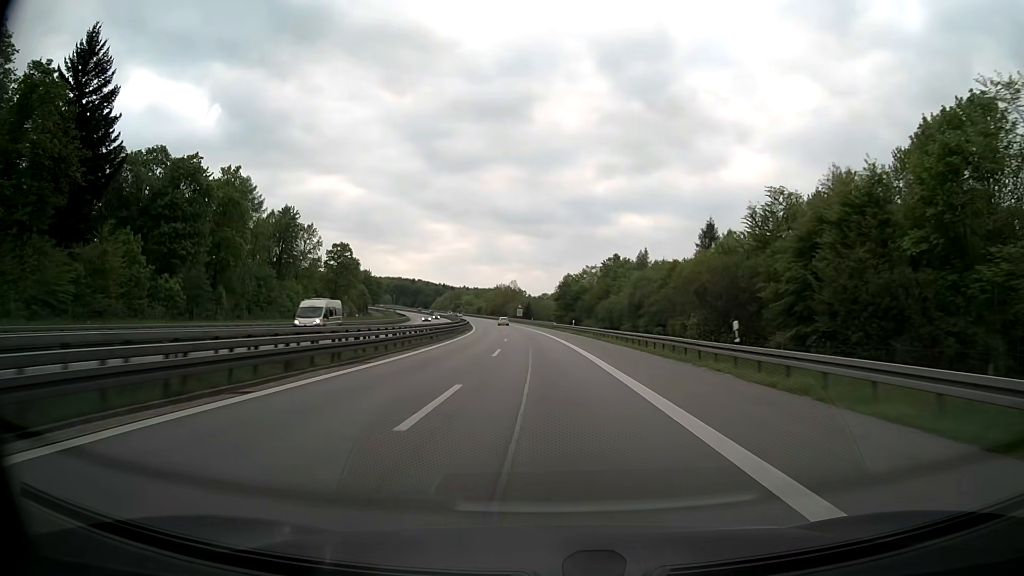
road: motorway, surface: asphalt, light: Day
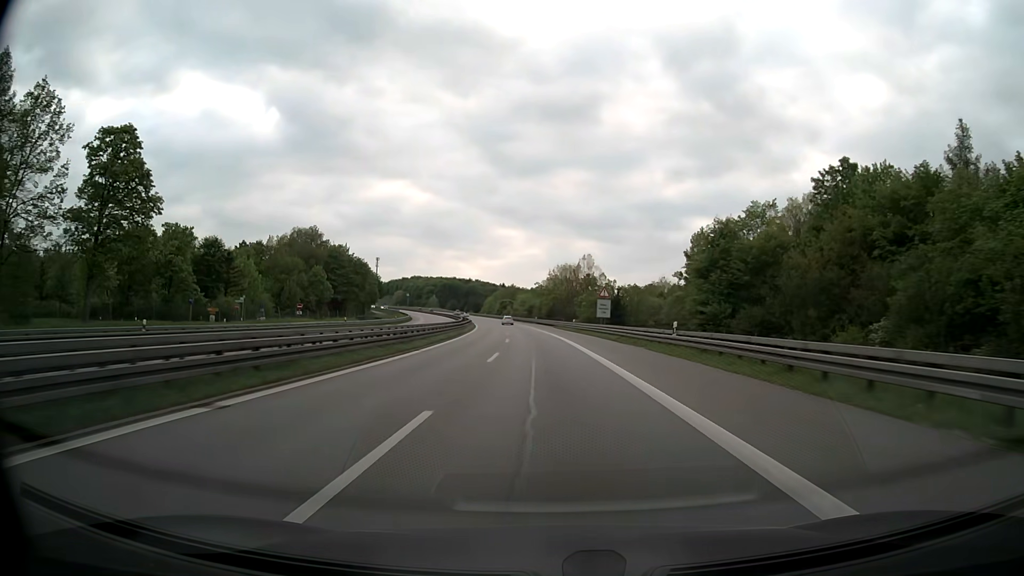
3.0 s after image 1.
(-4.9, +94.8) m; -6°
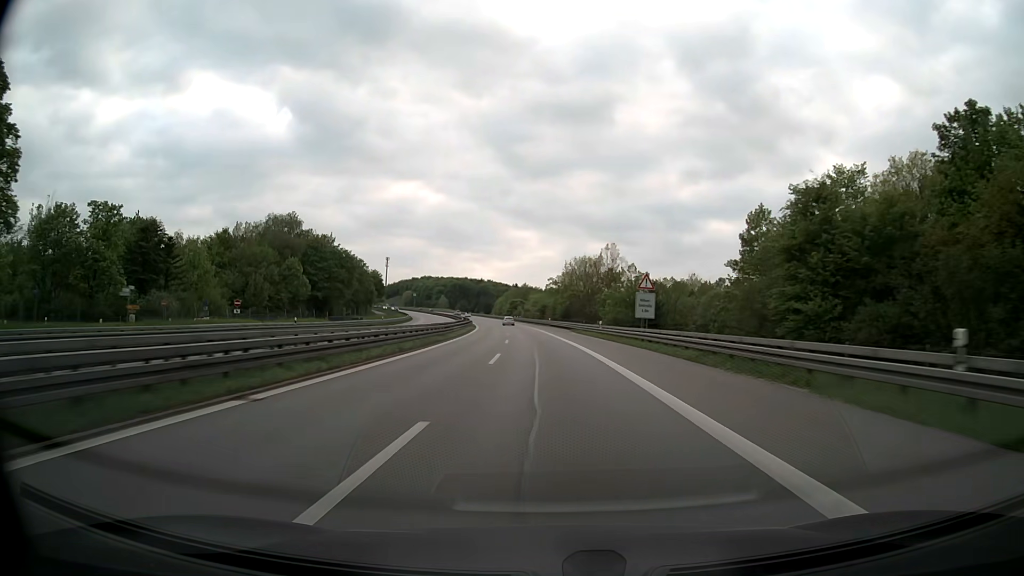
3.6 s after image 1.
(-0.2, +19.0) m; -1°
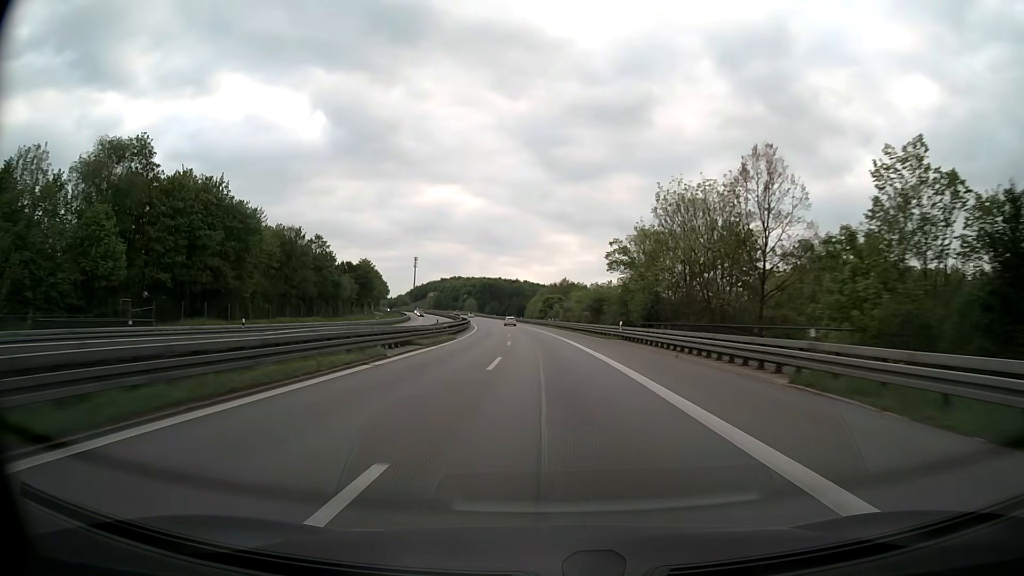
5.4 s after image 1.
(-1.6, +57.0) m; -3°
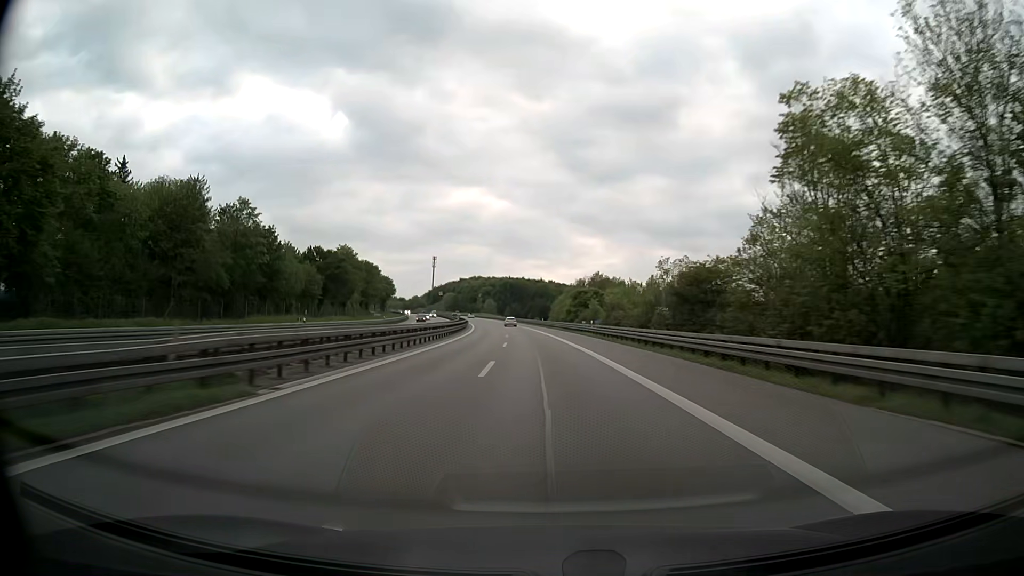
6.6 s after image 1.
(-0.7, +38.0) m; -2°
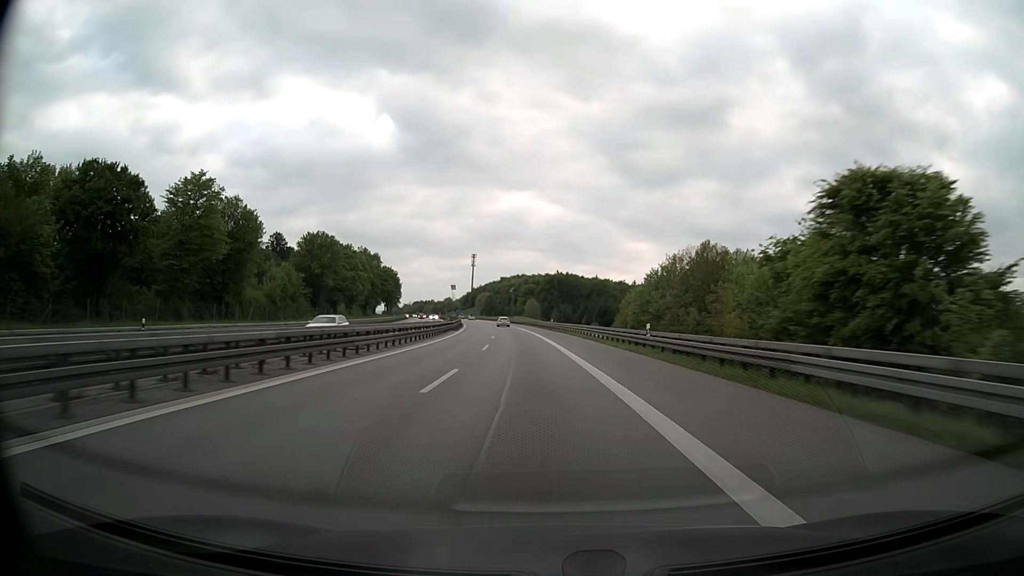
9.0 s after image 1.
(-2.7, +75.9) m; -4°
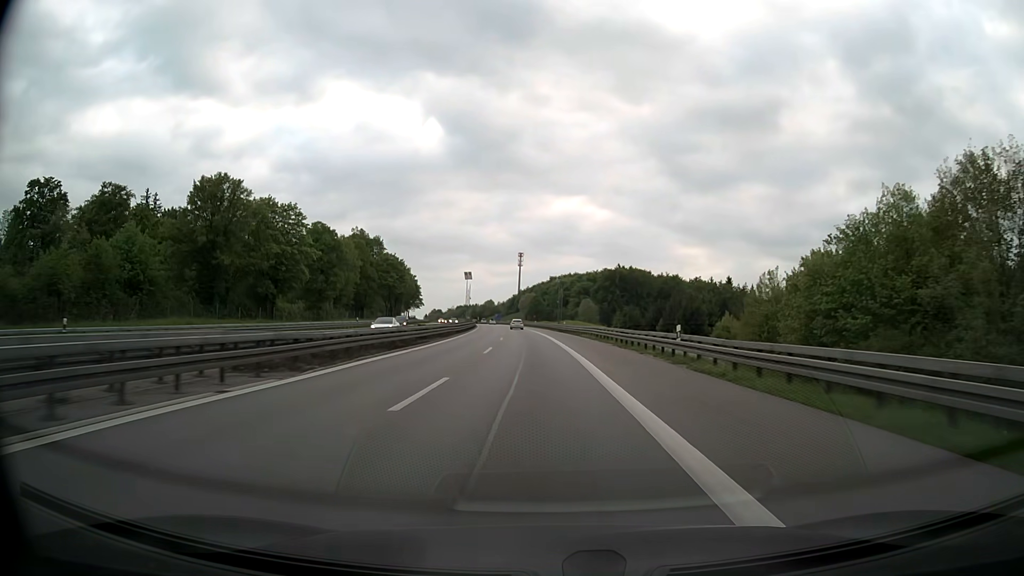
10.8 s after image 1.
(-2.2, +56.9) m; -4°
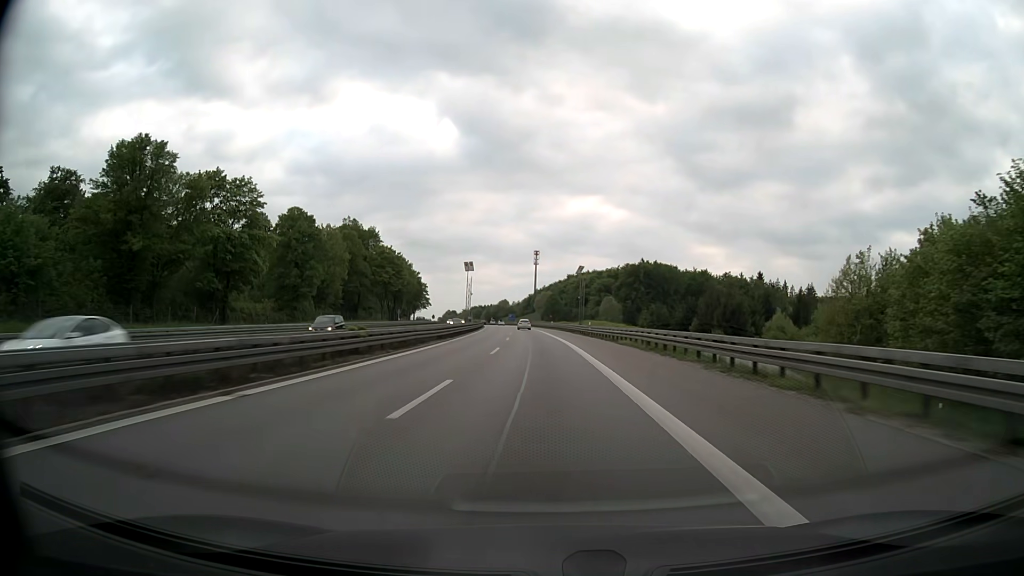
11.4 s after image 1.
(-0.2, +19.0) m; -2°
(0, +10) (0, +20) (0, +30) (-1, +40) (-1, +50) (-2, +60) (-2, +70) (-3, +80) (-3, +90) (-4, +100) m
